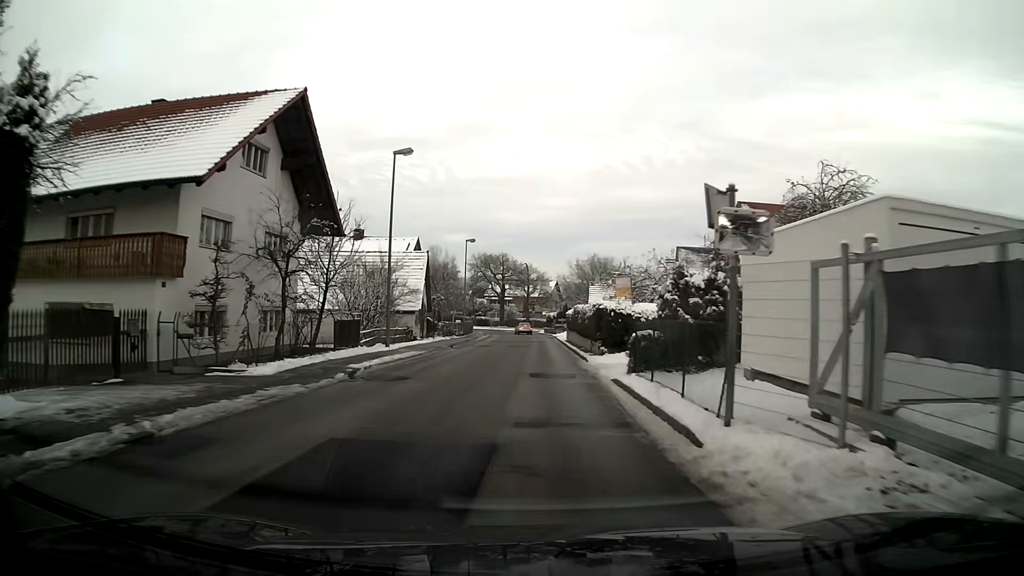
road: unclassified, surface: asphalt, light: Day
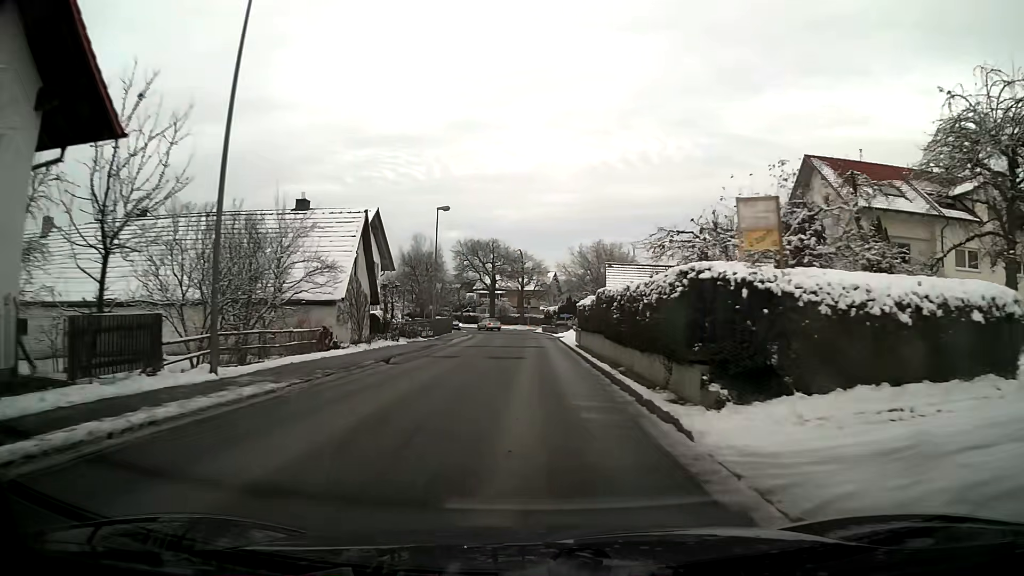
(0.0, +15.0) m; 0°
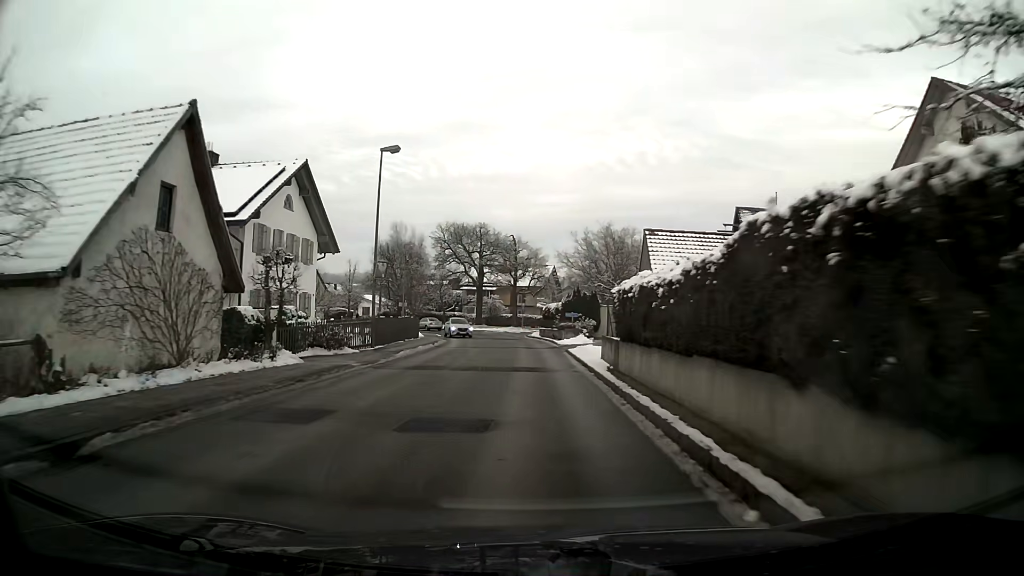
(0.0, +15.0) m; 0°
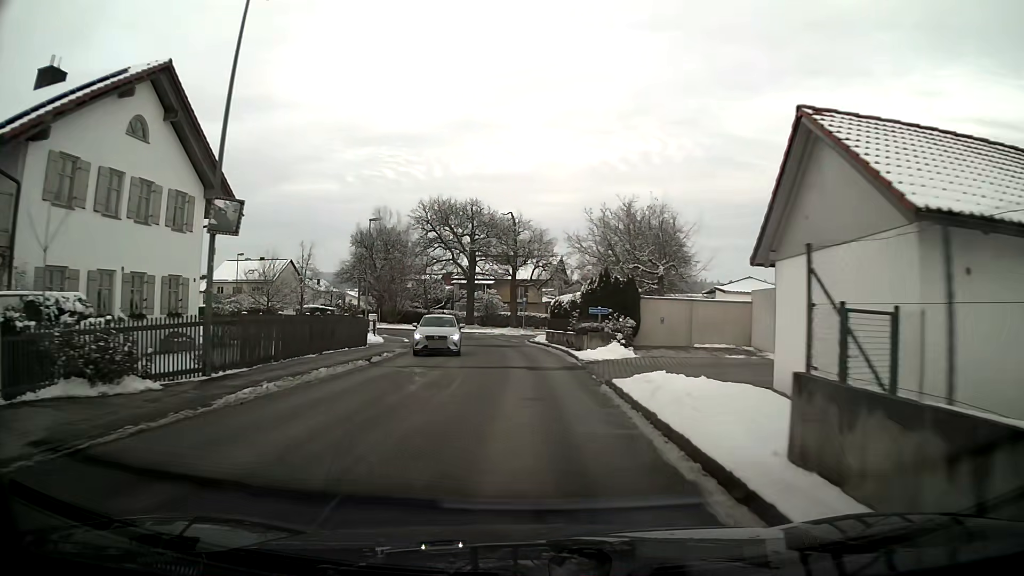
(0.0, +14.4) m; 0°
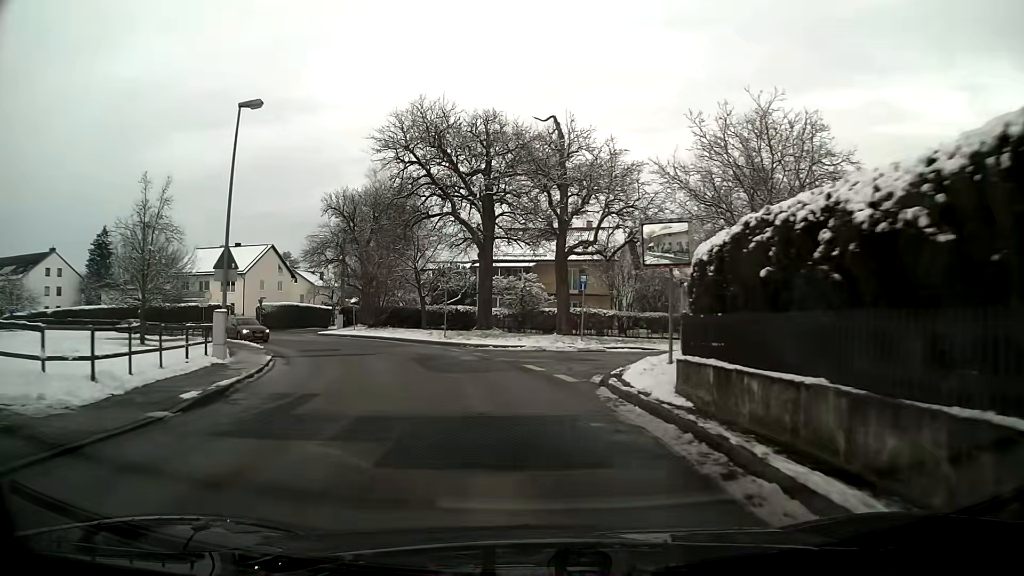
(-0.8, +26.7) m; -5°
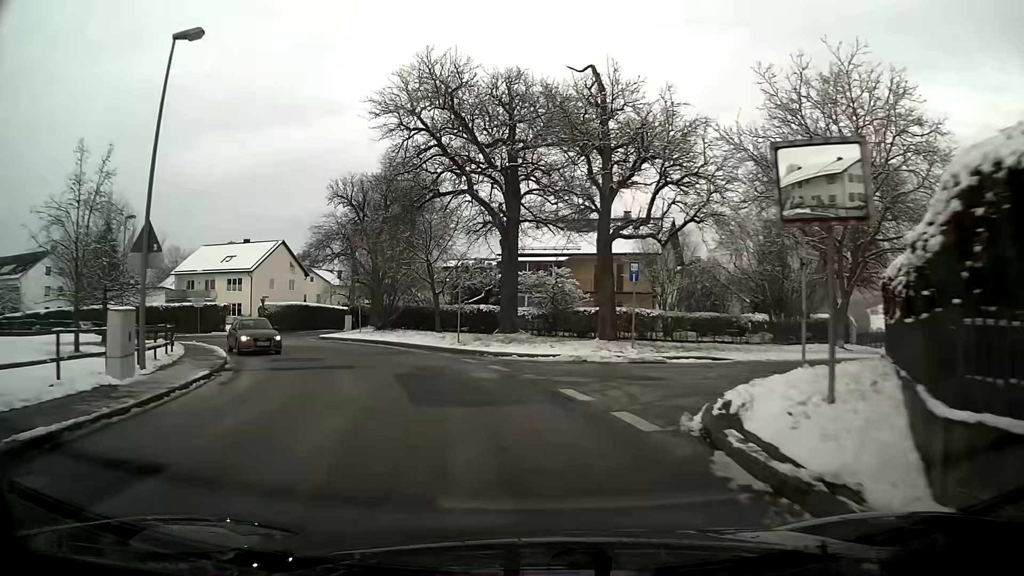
(-0.2, +6.2) m; -4°
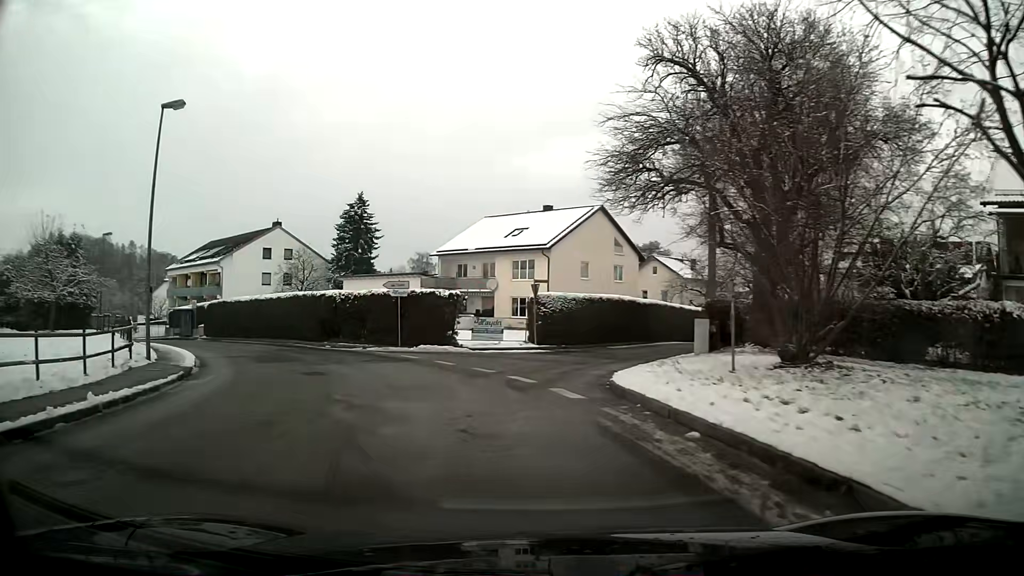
(-6.5, +26.5) m; -30°
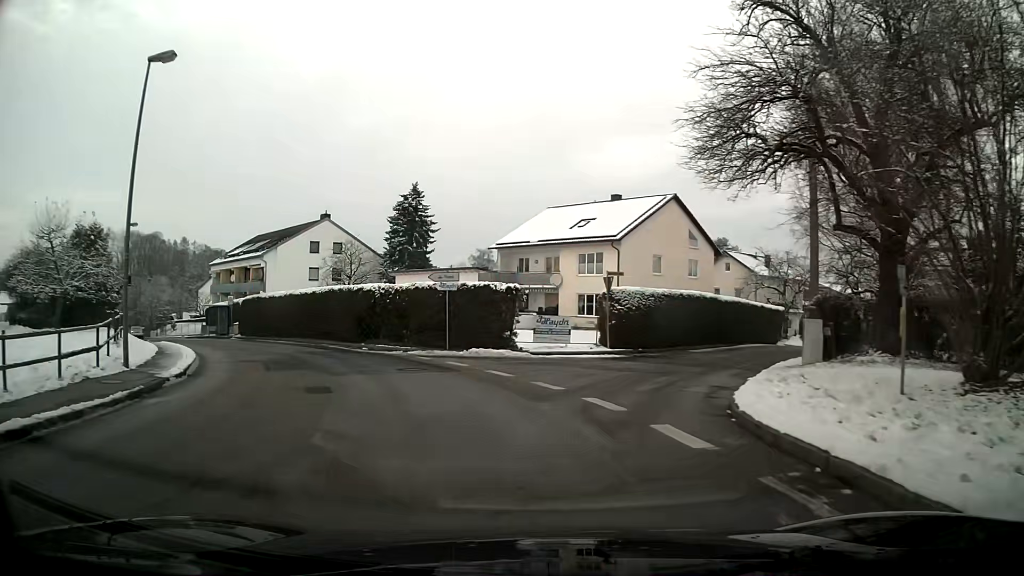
(-0.2, +4.4) m; -4°
(0, +10) (+4, +19) (+9, +28) (+15, +36) (+21, +44) (+27, +52) (+34, +59) (+42, +65) (+50, +72) (+57, +78) m
